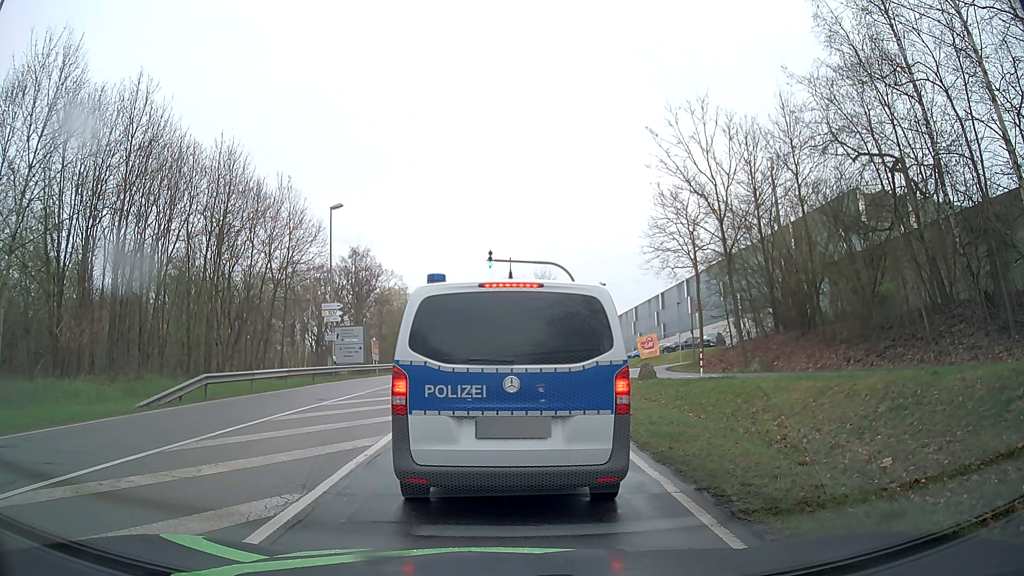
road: secondary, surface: asphalt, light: Day
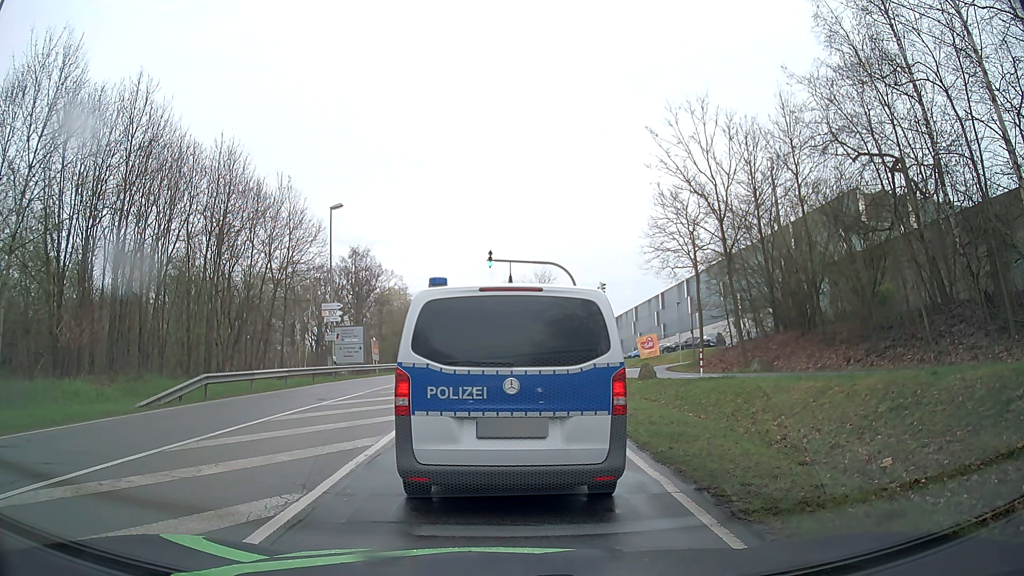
(0.0, 0.0) m; 0°
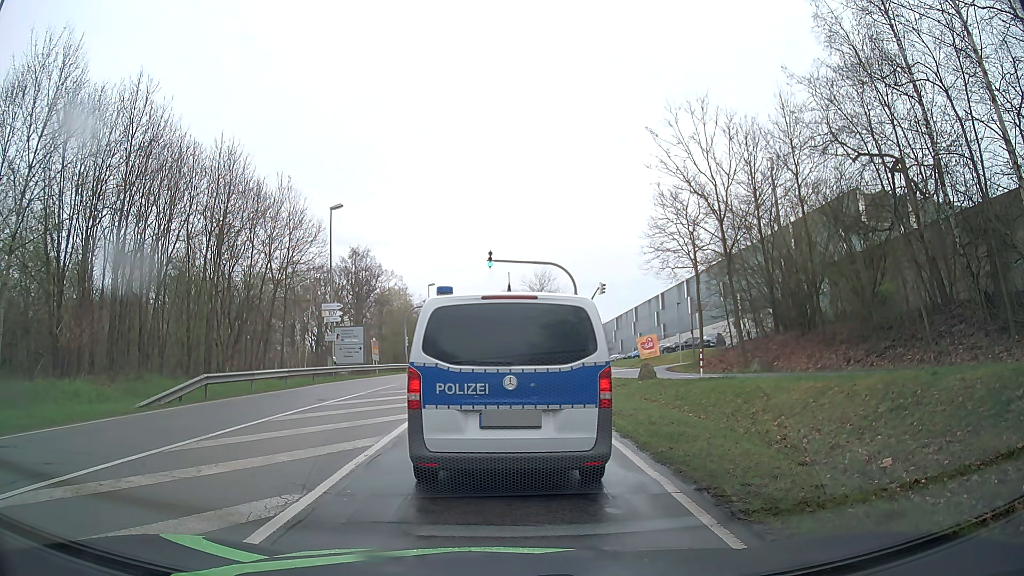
(0.0, 0.0) m; 0°
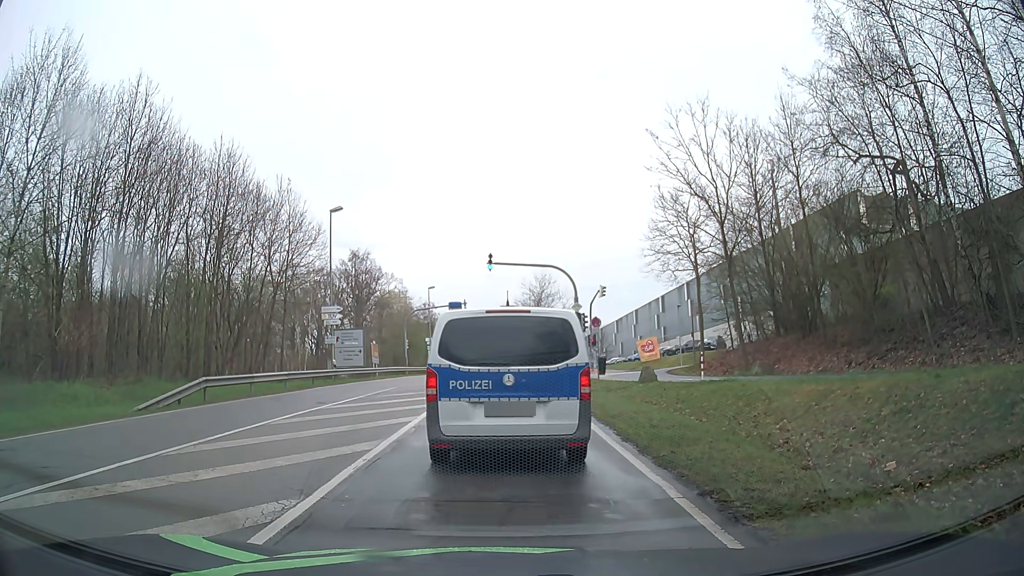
(0.0, +0.1) m; 0°
